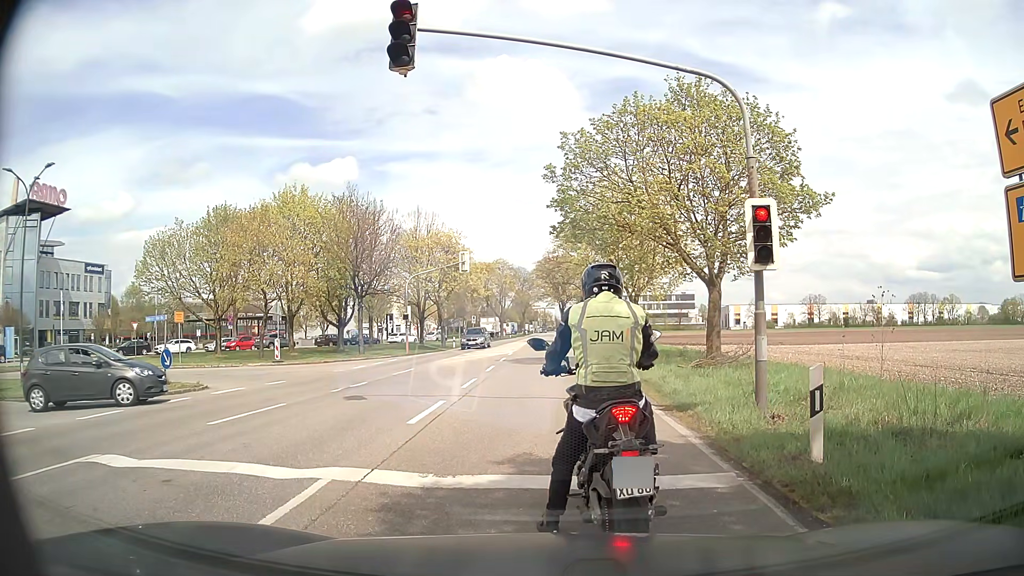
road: secondary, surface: asphalt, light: Day
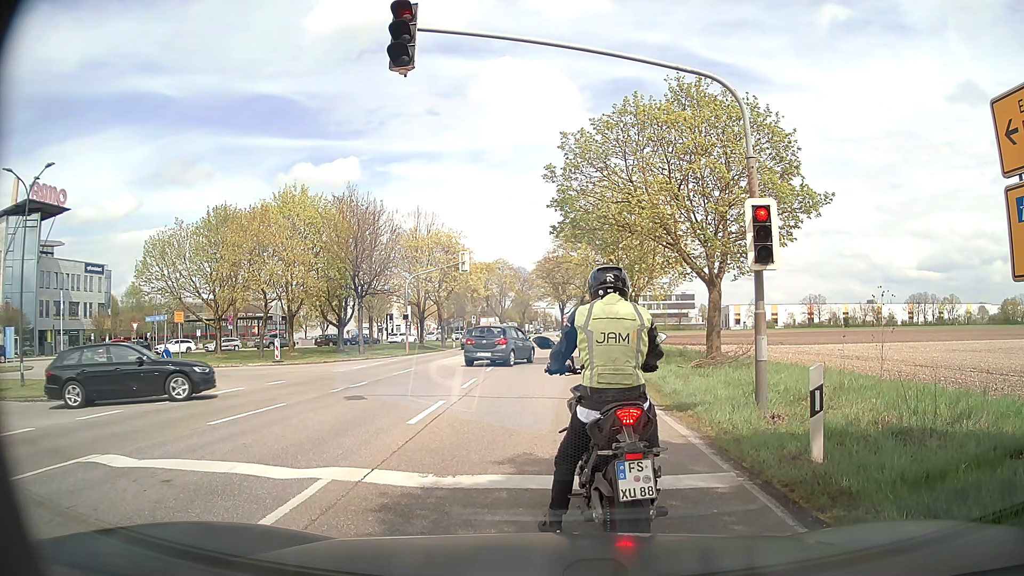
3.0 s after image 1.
(0.0, 0.0) m; 0°
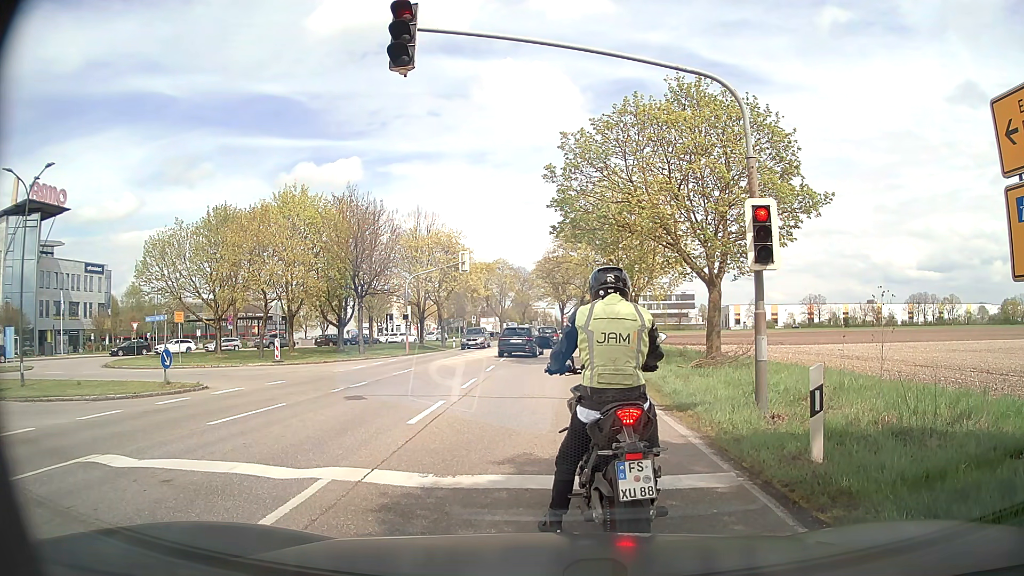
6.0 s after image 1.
(0.0, 0.0) m; 0°
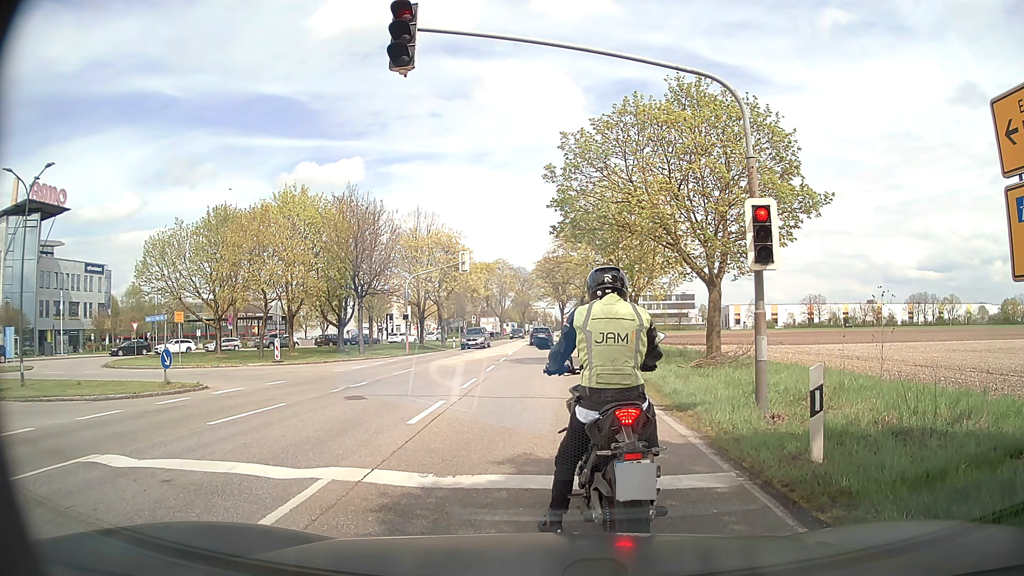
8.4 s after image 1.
(0.0, 0.0) m; 0°
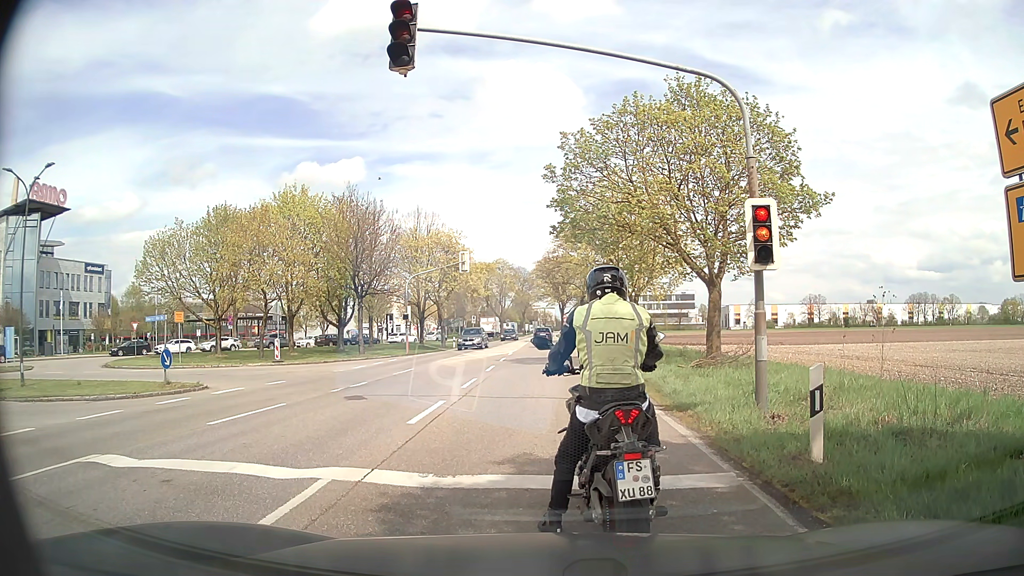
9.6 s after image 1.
(0.0, 0.0) m; 0°
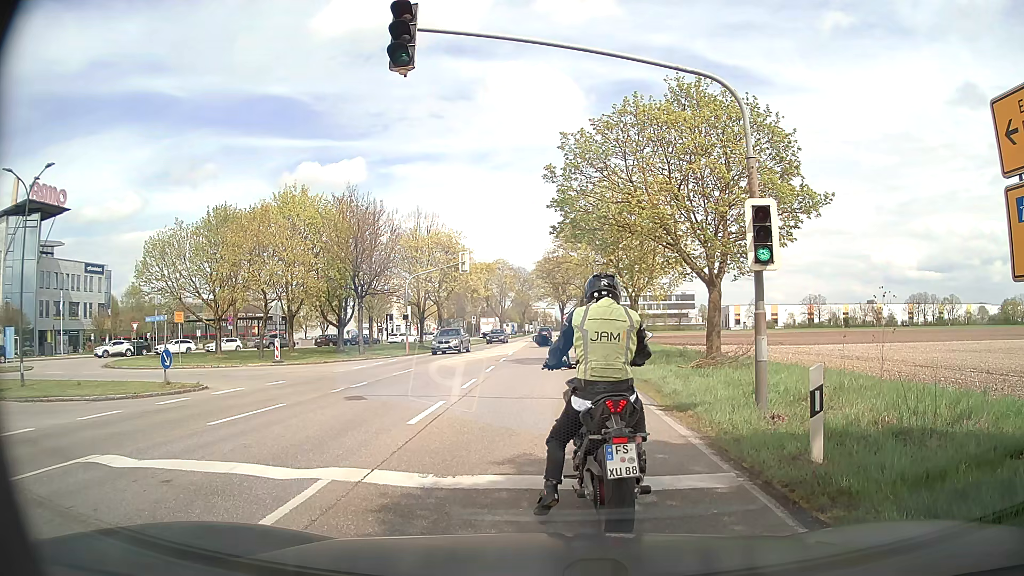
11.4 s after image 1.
(0.0, 0.0) m; 0°
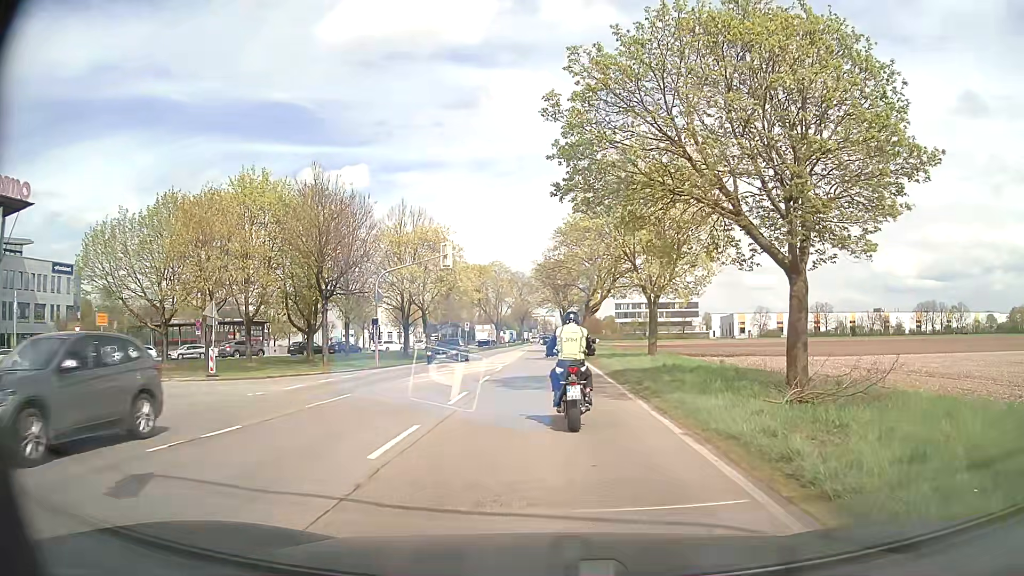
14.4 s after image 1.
(0.0, +8.5) m; 0°
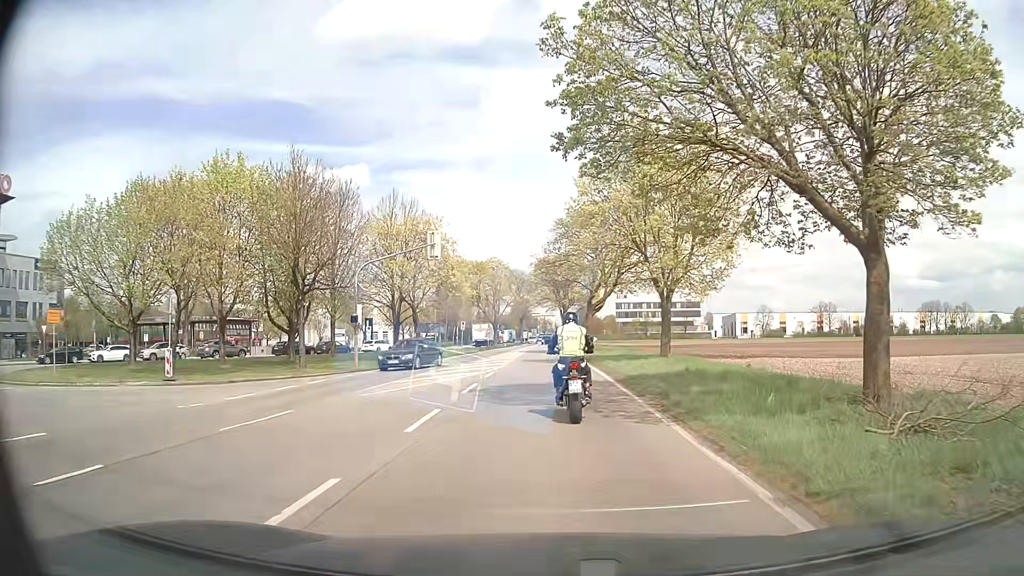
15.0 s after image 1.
(0.0, +4.1) m; 0°
(0, +10) (0, +20) (0, +30) (0, +40) (0, +50) (0, +60) (0, +70) (0, +80) (0, +90) (0, +100) m
